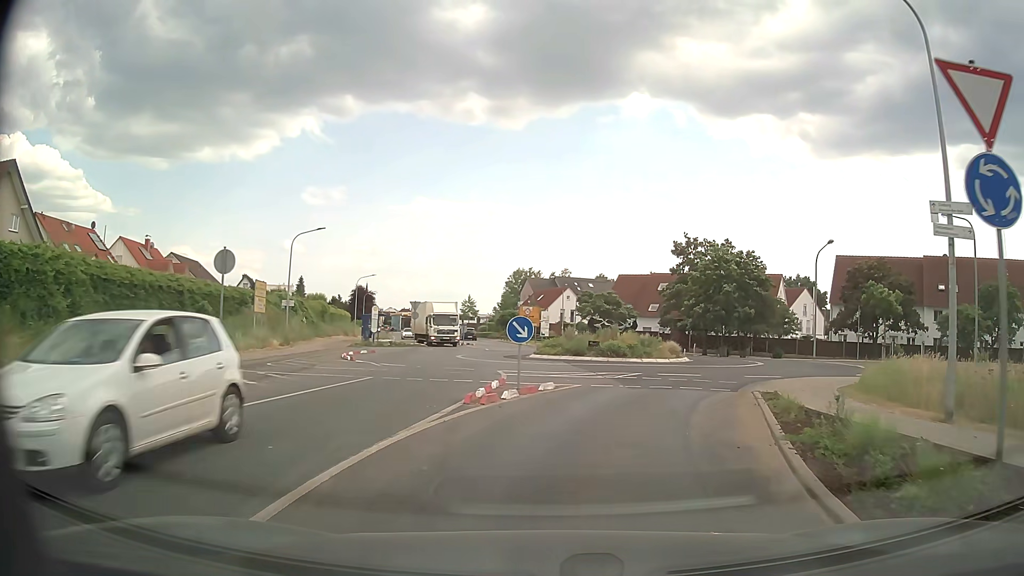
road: tertiary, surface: asphalt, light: Day
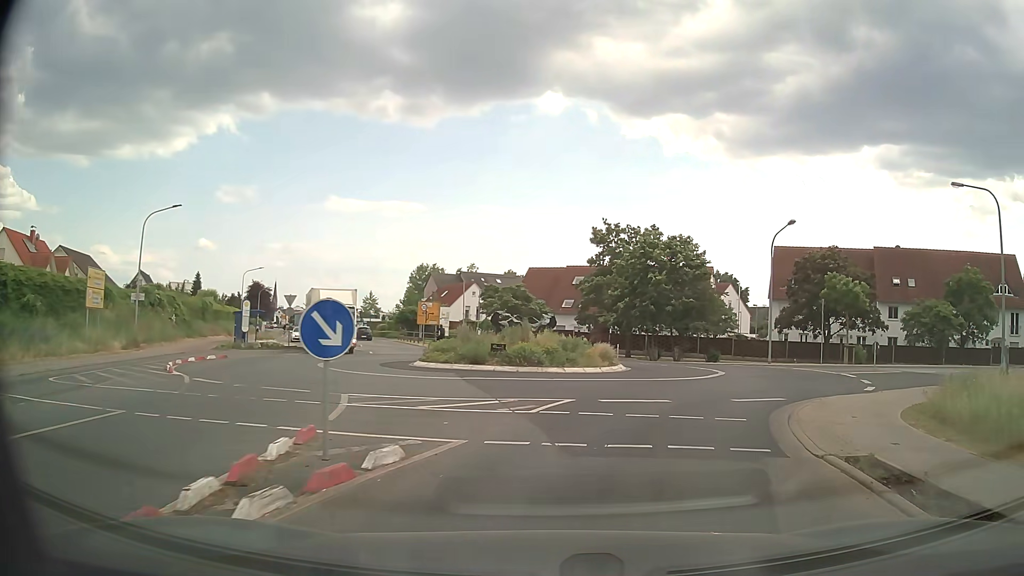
(+0.6, +8.1) m; +8°
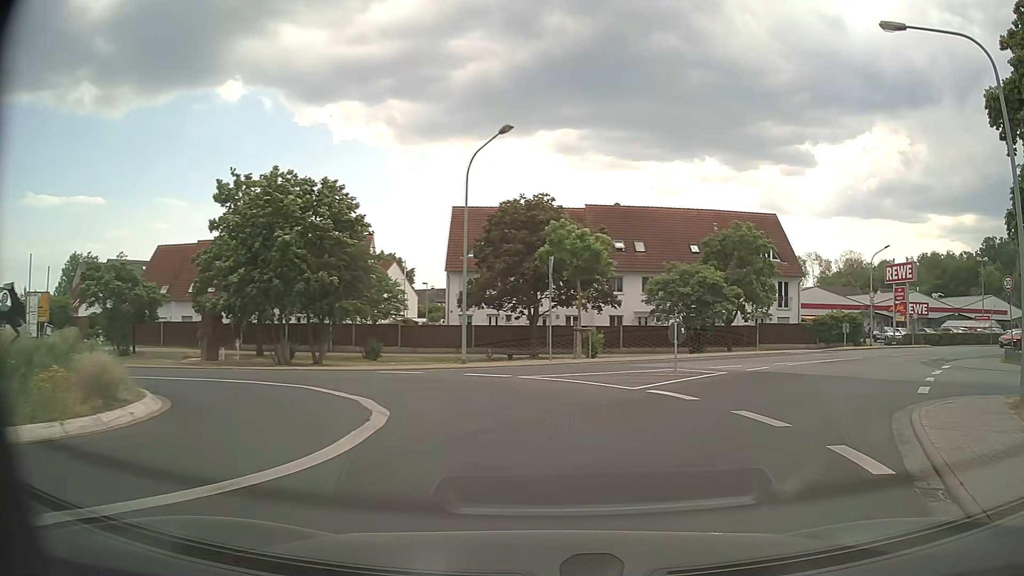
(+3.3, +14.8) m; +30°
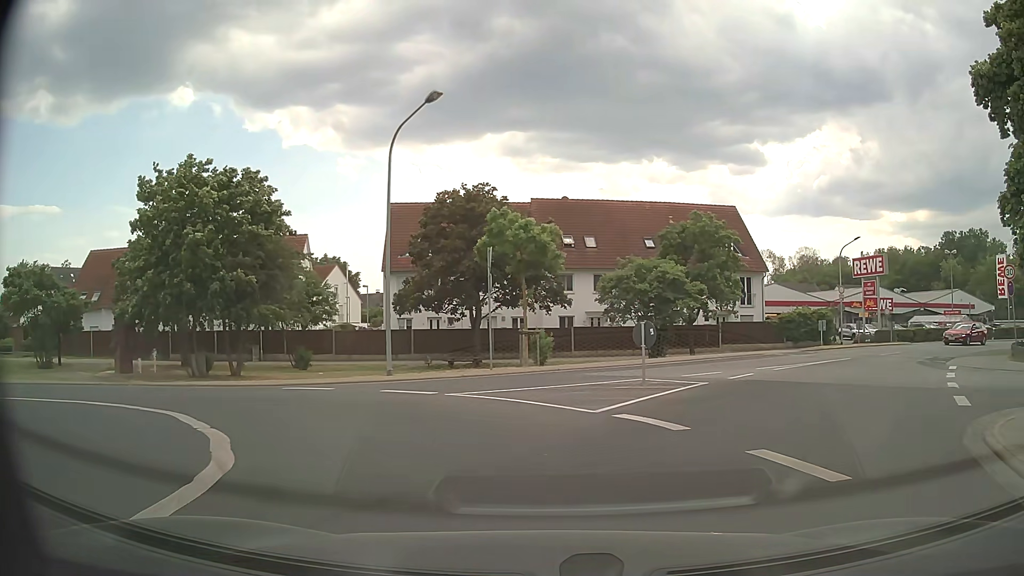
(+0.1, +3.5) m; +4°
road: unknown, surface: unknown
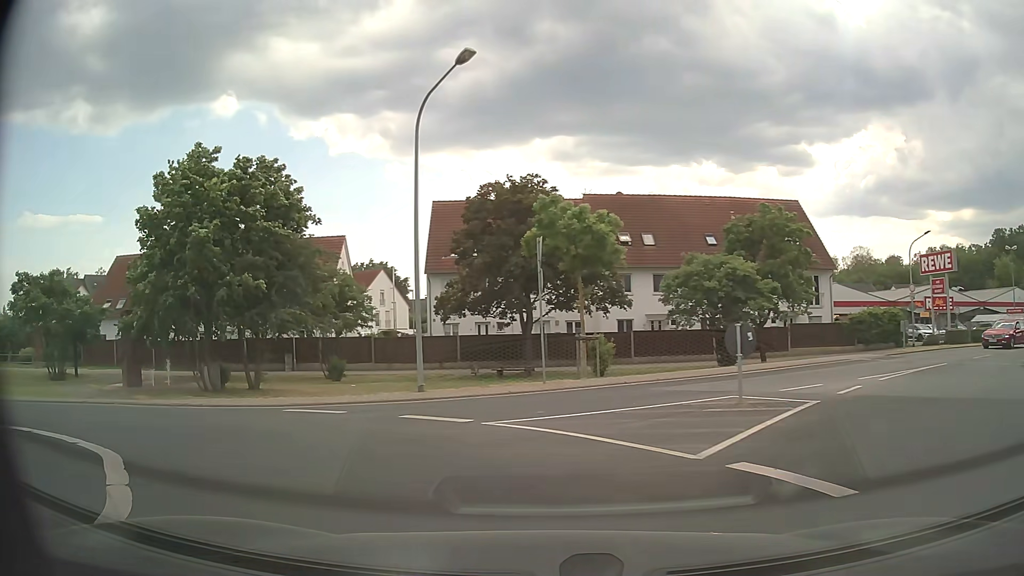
(-0.1, +3.3) m; -5°
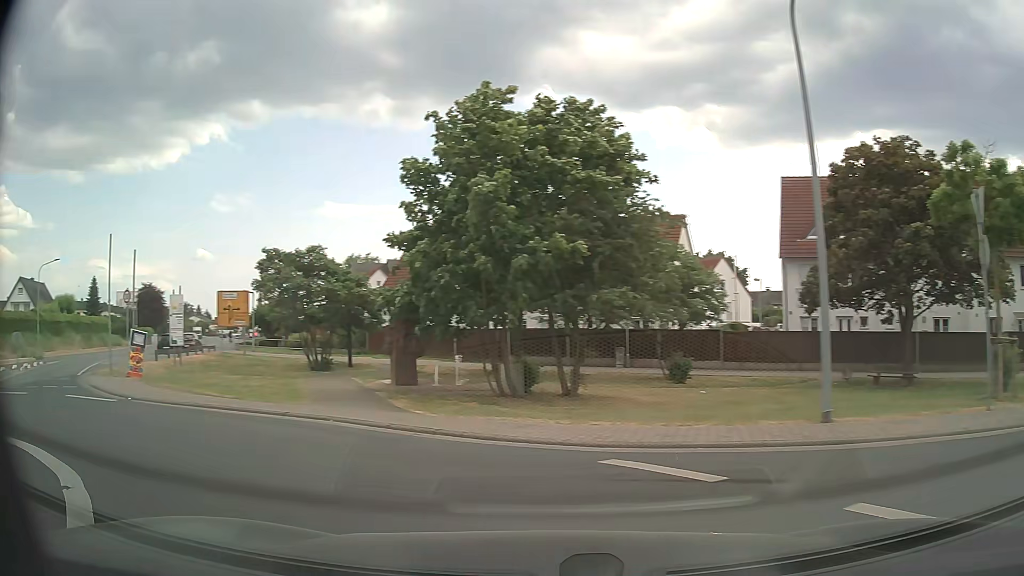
(-1.3, +5.9) m; -28°
